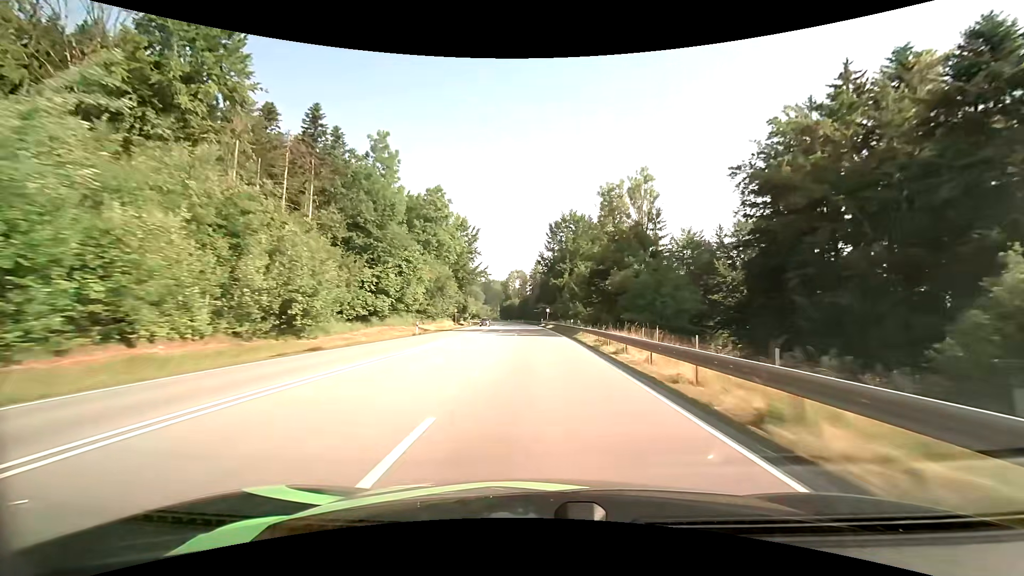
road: primary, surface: asphalt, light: Day
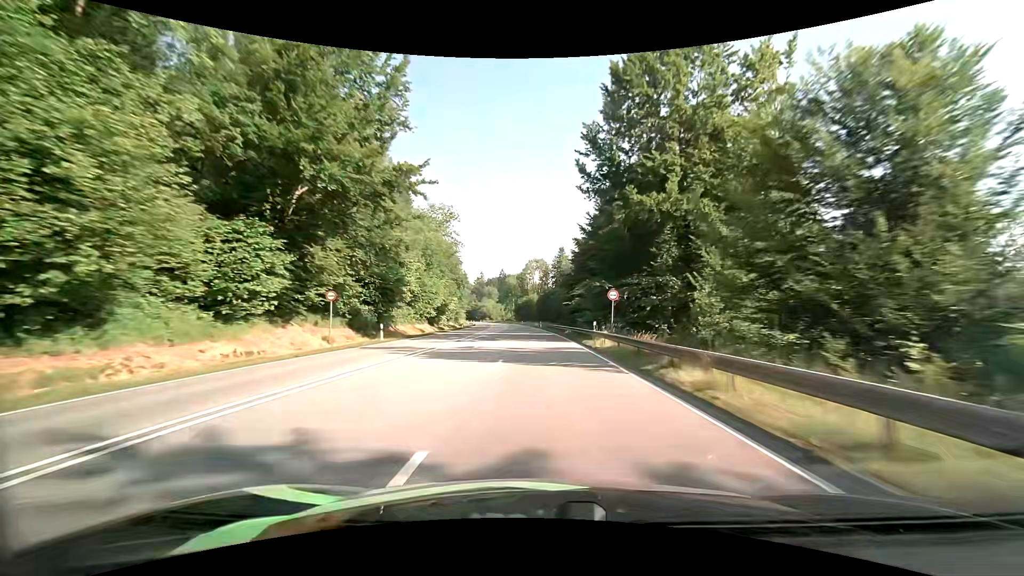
(-1.4, +61.3) m; -3°
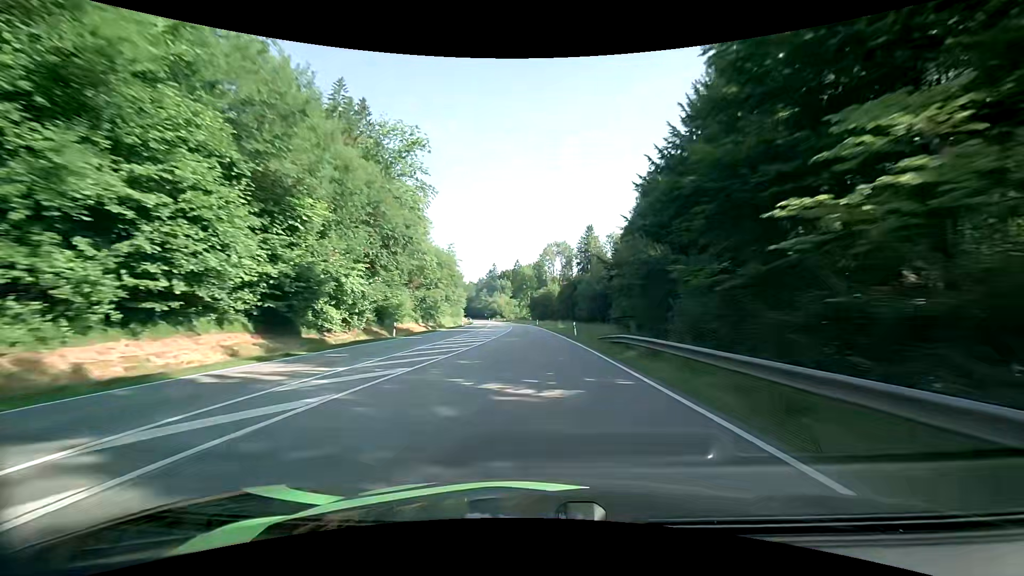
(-0.7, +46.3) m; -2°
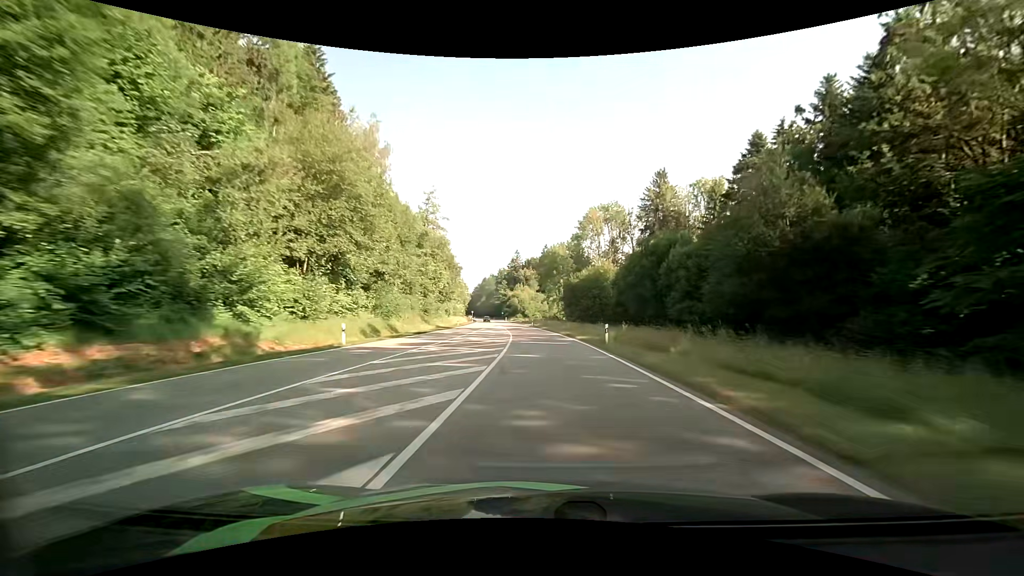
(-2.2, +61.6) m; -4°
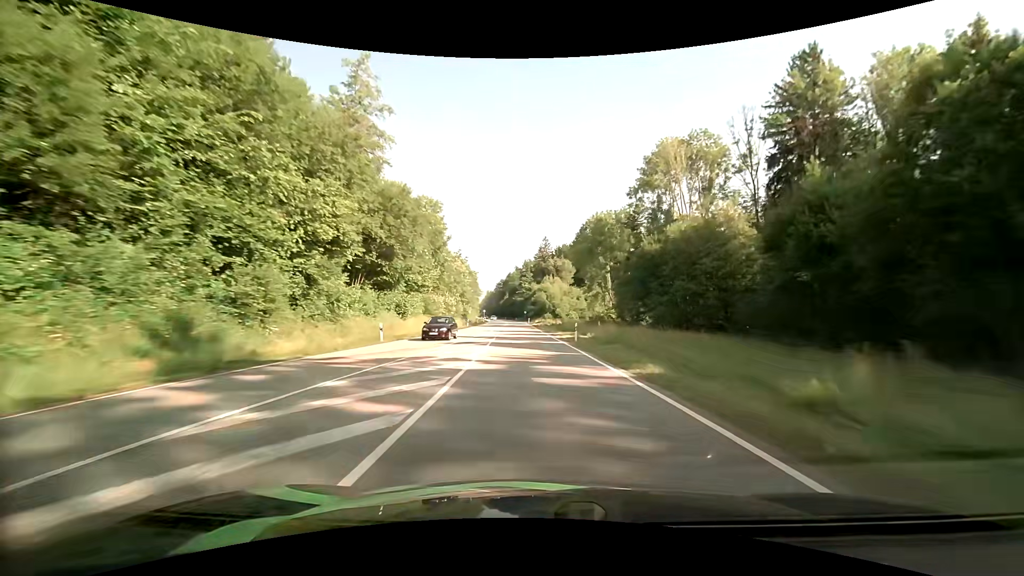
(-1.2, +46.1) m; -3°
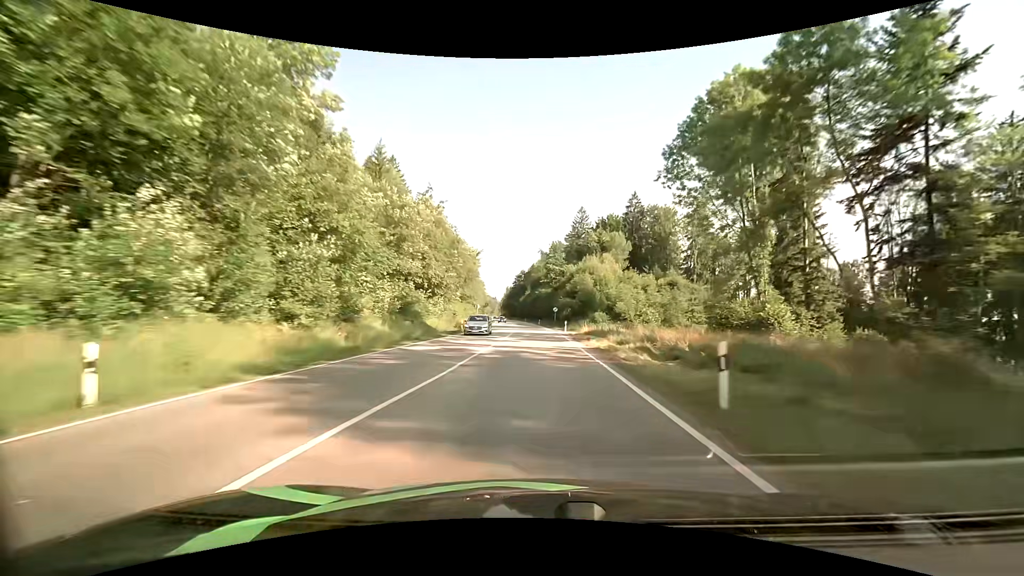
(-2.4, +61.1) m; -3°
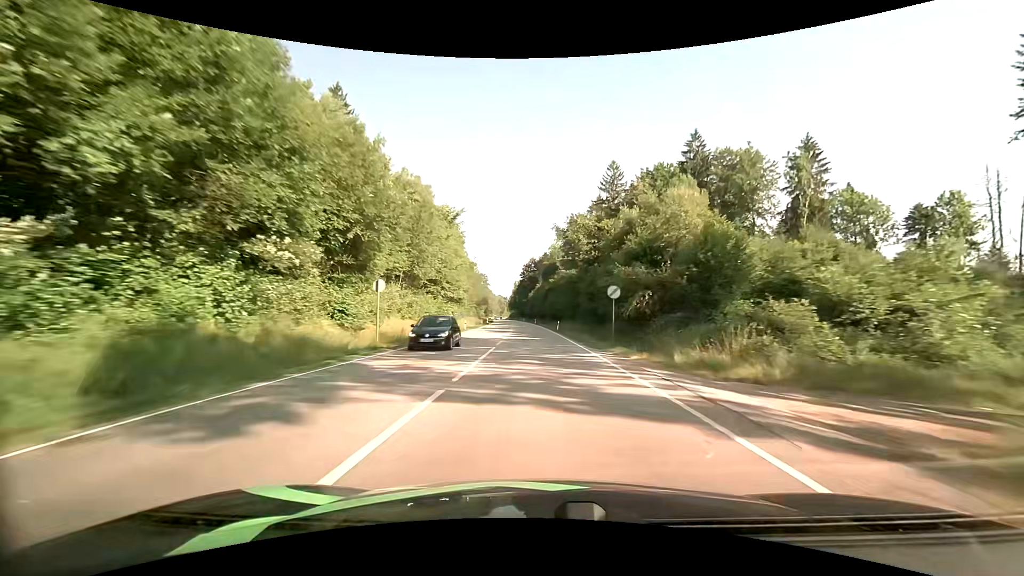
(-0.3, +45.7) m; -1°
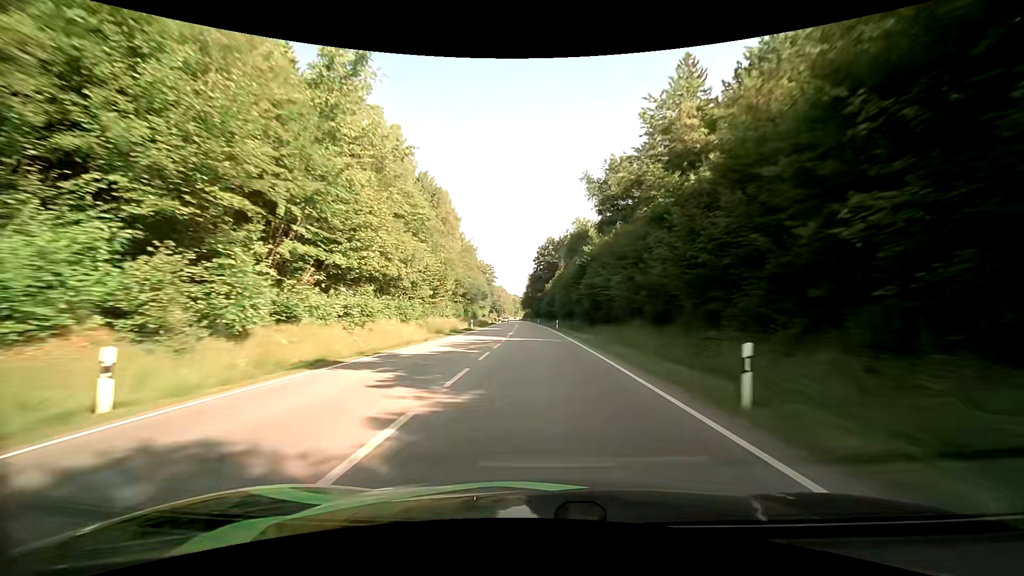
(-0.7, +45.4) m; -2°
(0, +10) (0, +20) (0, +30) (-1, +40) (-1, +50) (-1, +60) (-1, +70) (-2, +80) (-2, +90) (-3, +100) m
